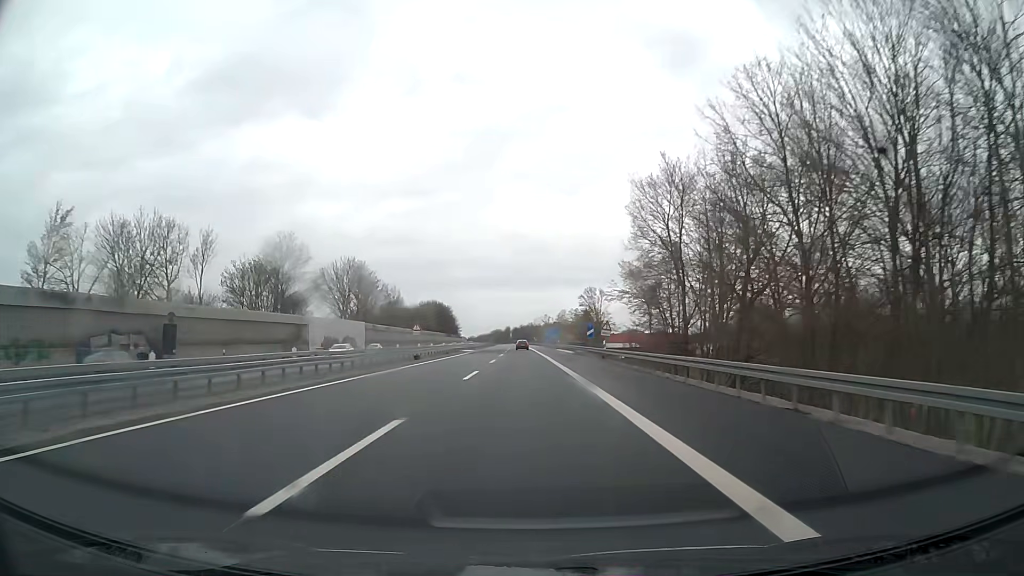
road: motorway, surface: asphalt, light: Day
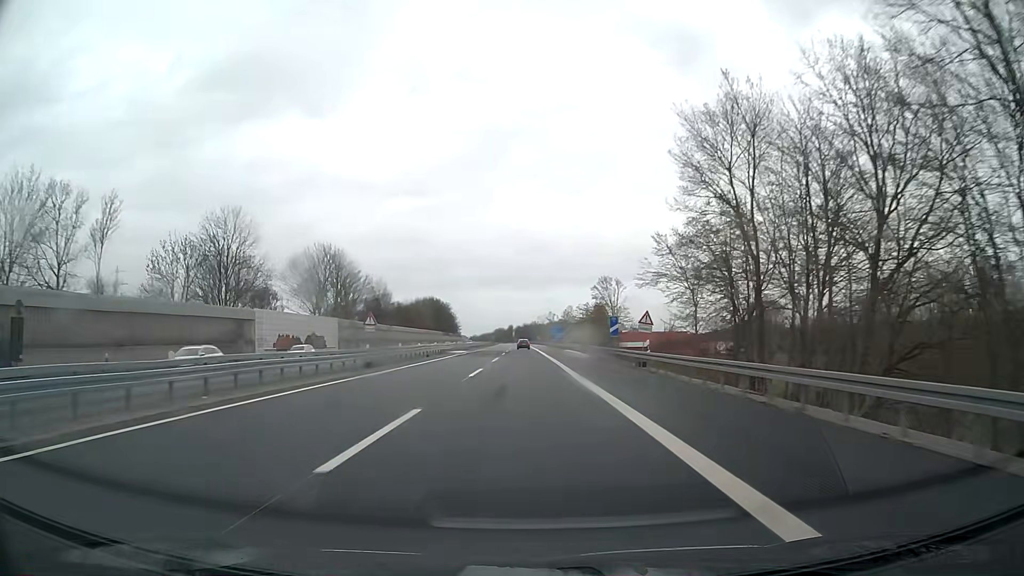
(0.0, +16.5) m; 0°
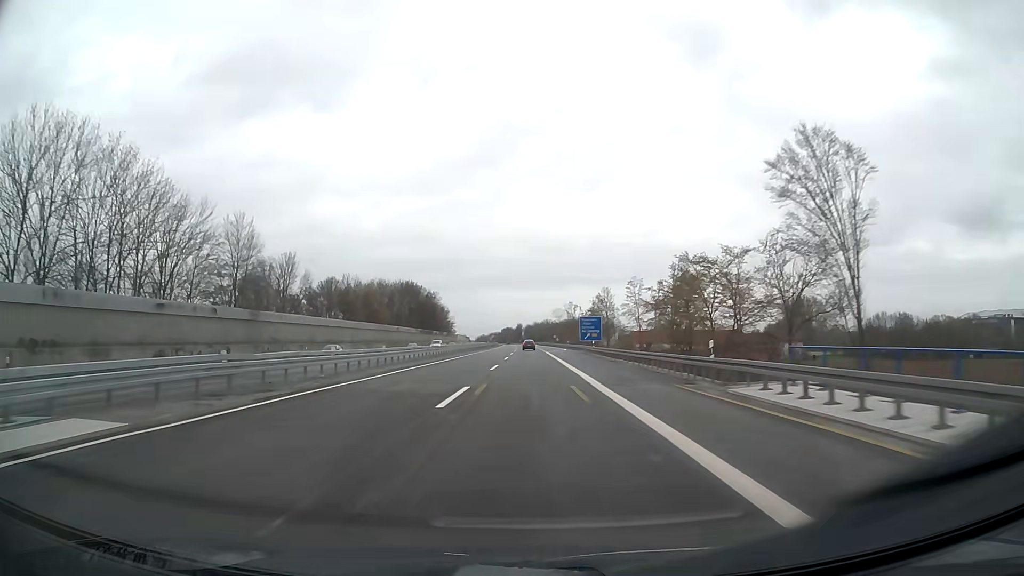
(-0.6, +65.9) m; -1°
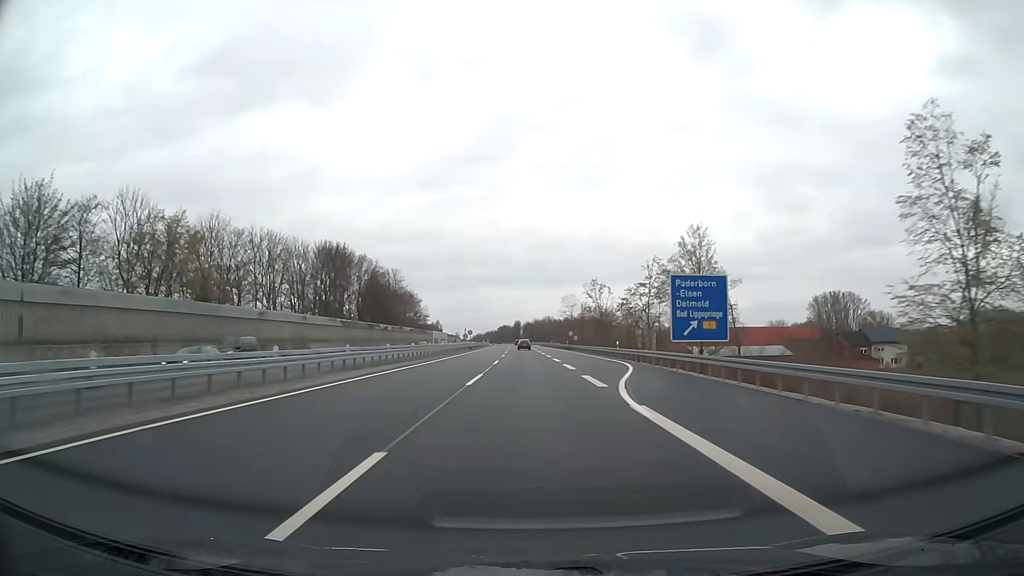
(-0.1, +65.9) m; 0°
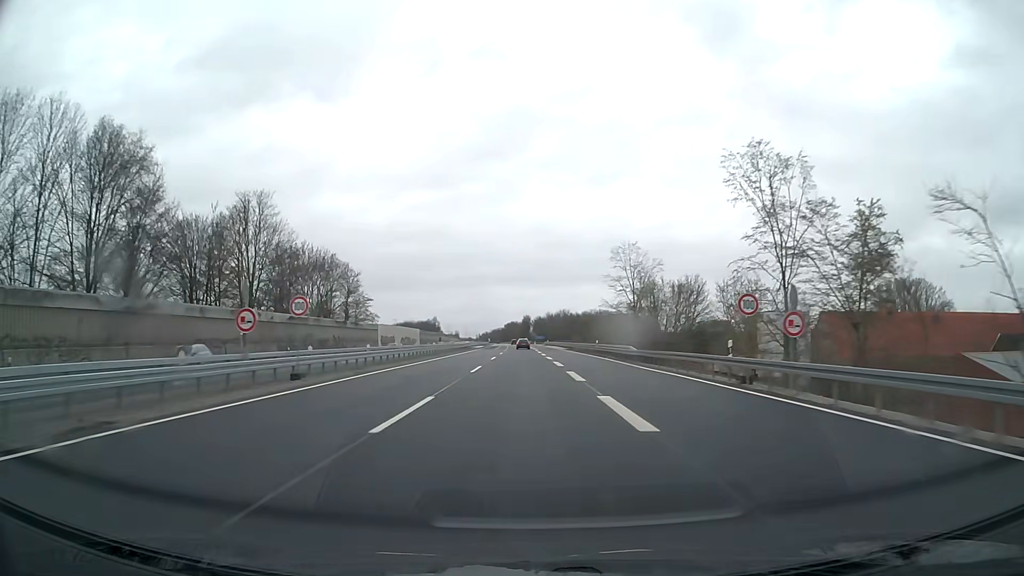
(-0.4, +82.4) m; -1°
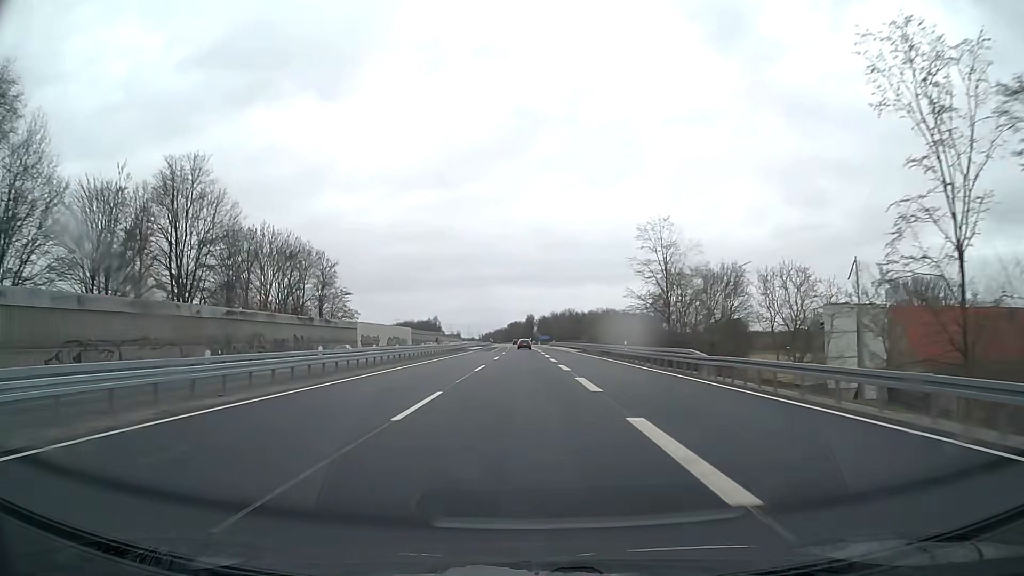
(0.0, +16.5) m; 0°
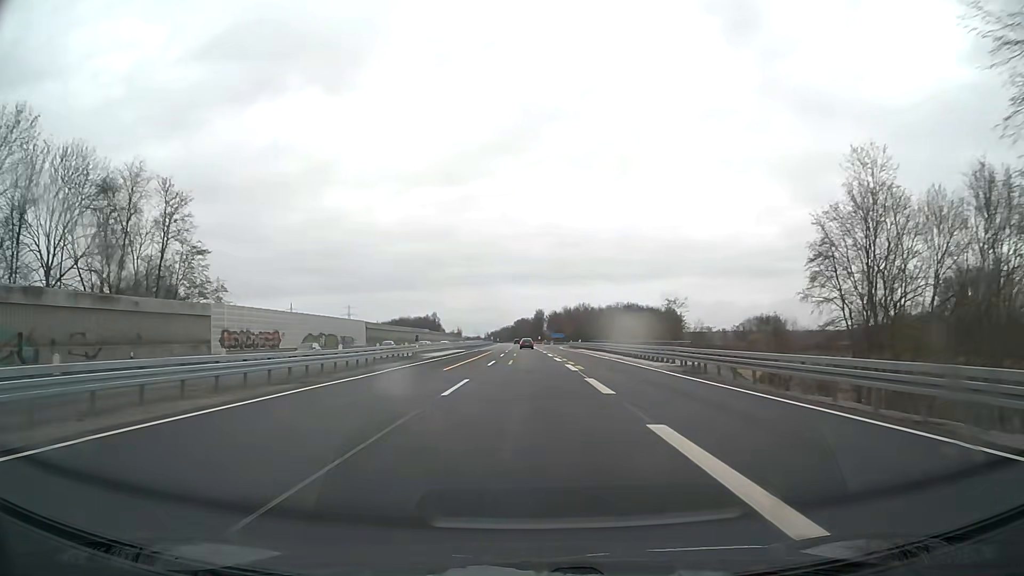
(-0.3, +49.4) m; -1°
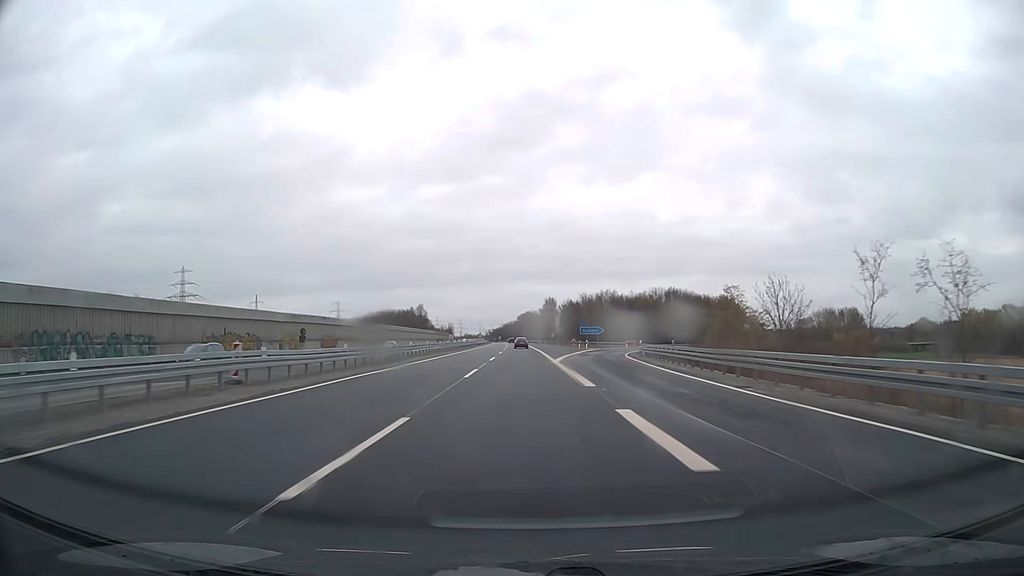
(-0.4, +82.3) m; 0°
(0, +10) (0, +20) (0, +30) (0, +40) (0, +50) (0, +60) (0, +70) (-1, +80) (-1, +90) (-1, +100) m
